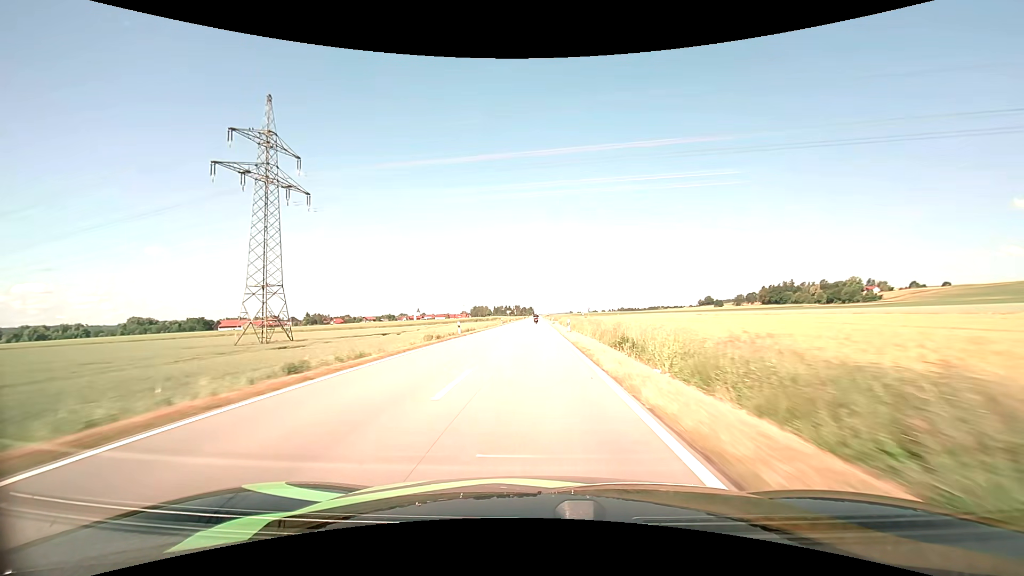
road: tertiary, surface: asphalt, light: Day
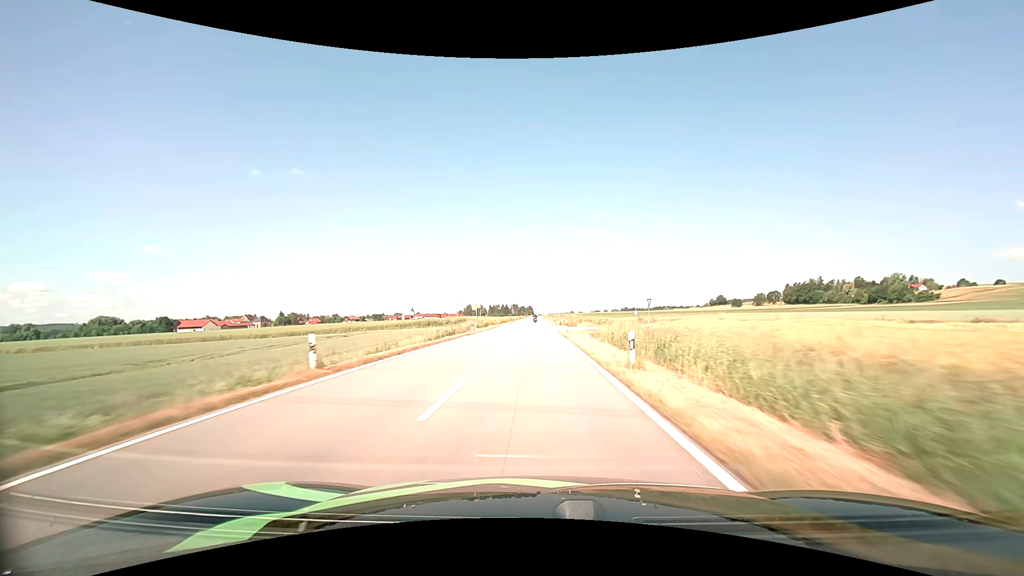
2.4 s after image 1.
(-0.2, +63.8) m; 0°
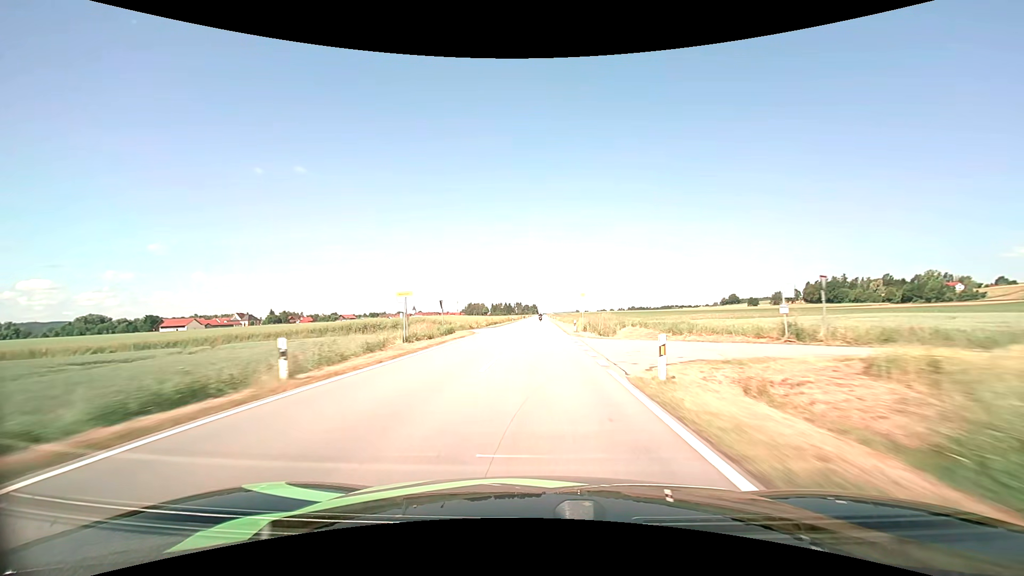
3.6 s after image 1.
(-0.1, +32.0) m; -1°
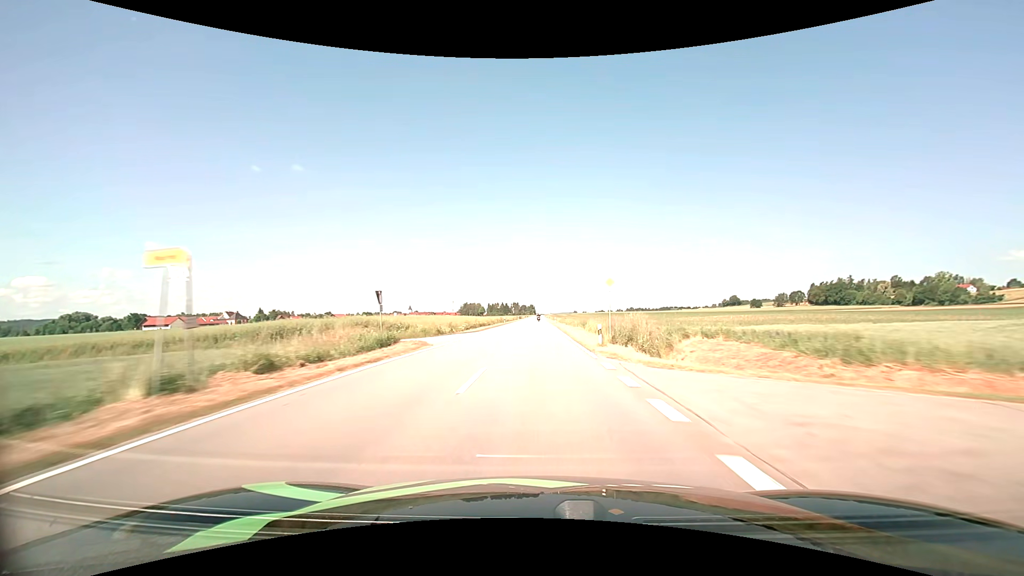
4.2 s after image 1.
(0.0, +16.1) m; 0°
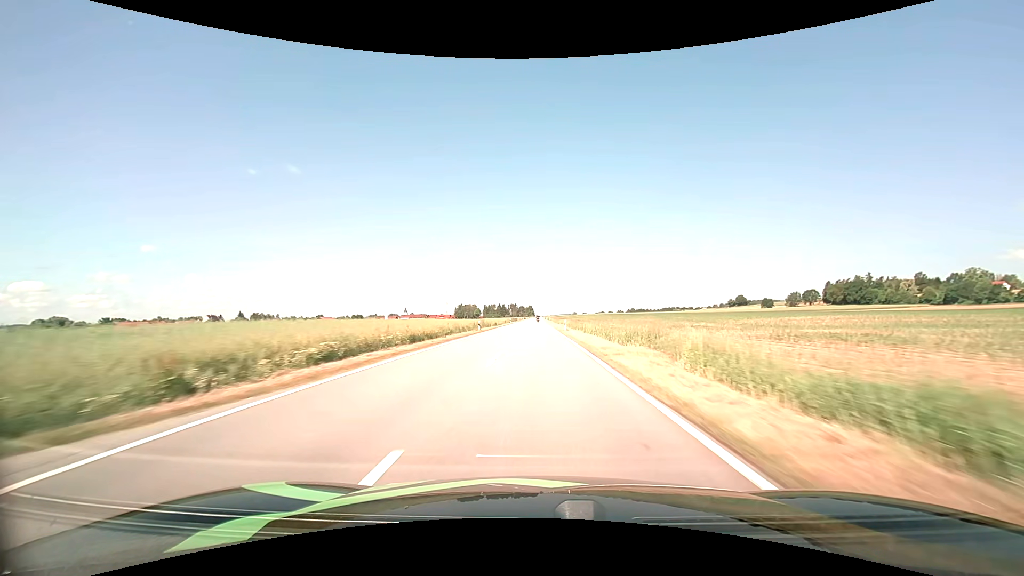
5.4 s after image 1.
(+0.1, +32.3) m; 0°
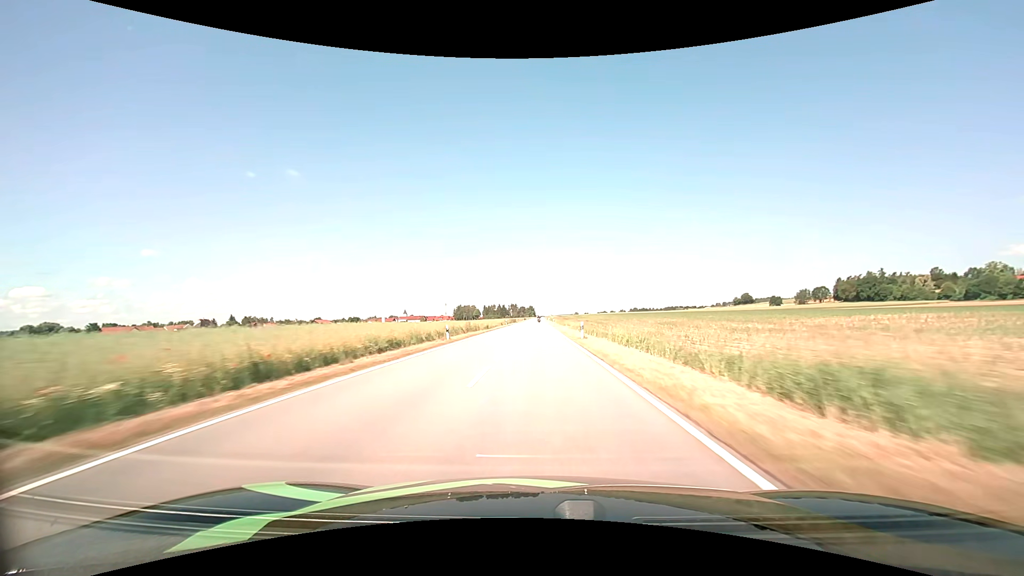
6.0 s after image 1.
(0.0, +16.2) m; 0°
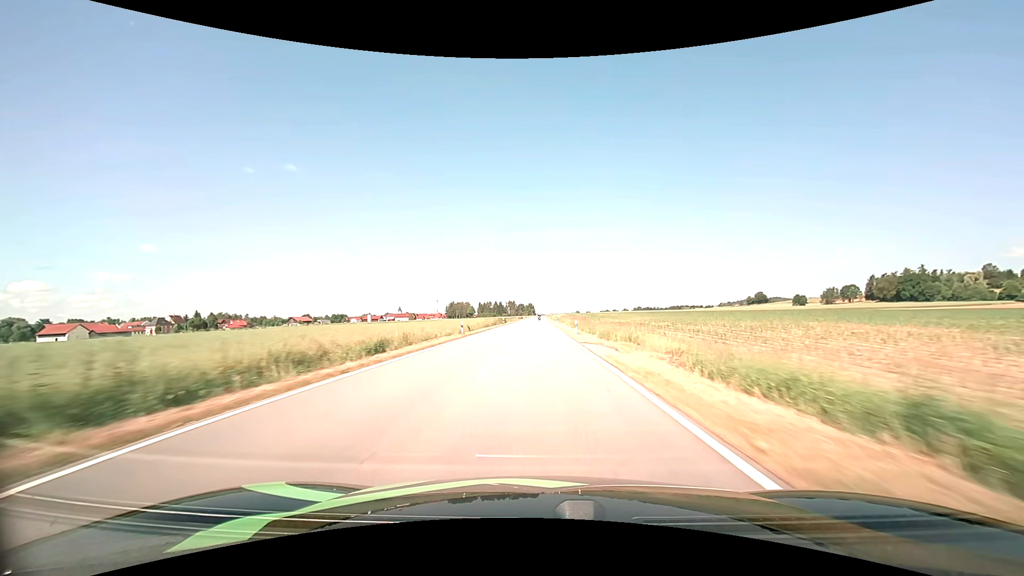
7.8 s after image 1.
(-0.2, +48.5) m; 0°
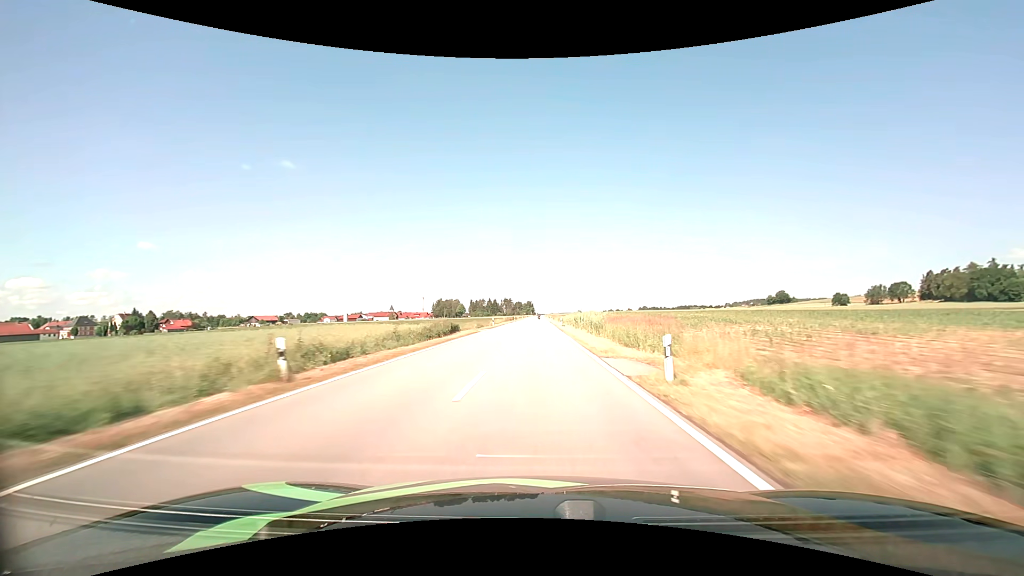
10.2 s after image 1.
(0.0, +65.3) m; 0°
(0, +10) (0, +20) (0, +30) (0, +40) (0, +50) (0, +60) (0, +70) (0, +80) (0, +90) (0, +100) m
